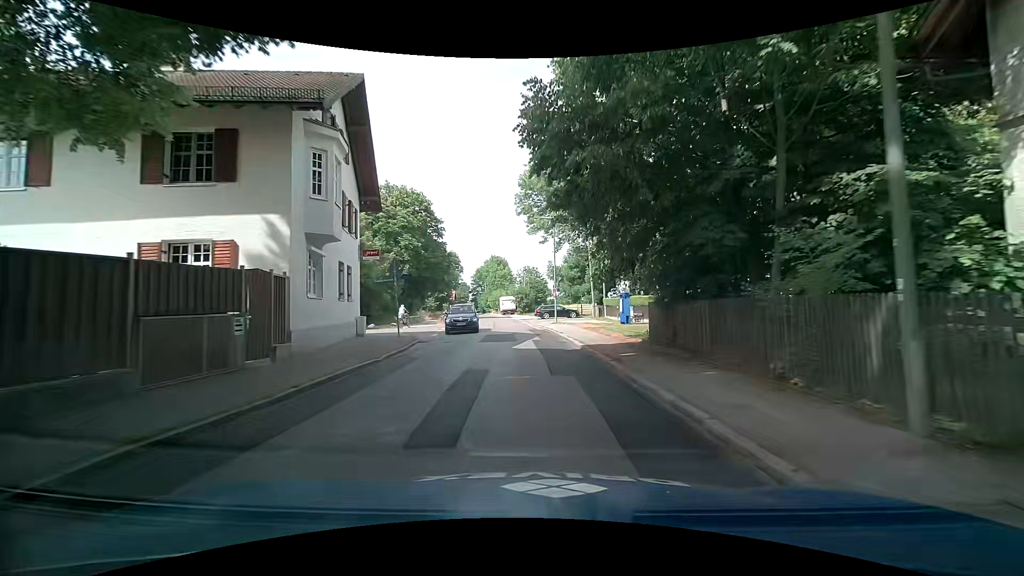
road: tertiary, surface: asphalt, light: Day
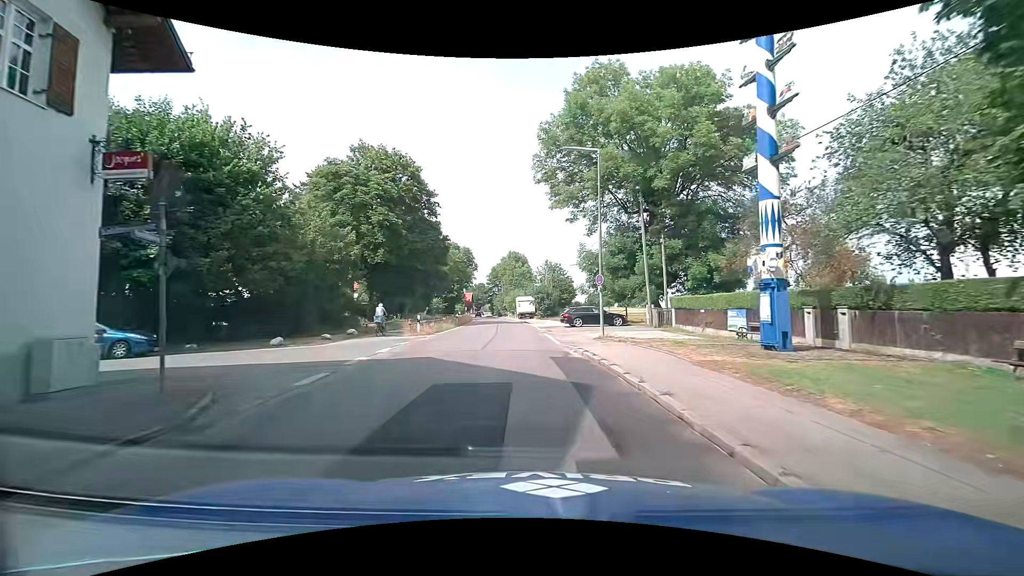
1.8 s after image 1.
(0.0, +16.7) m; -1°
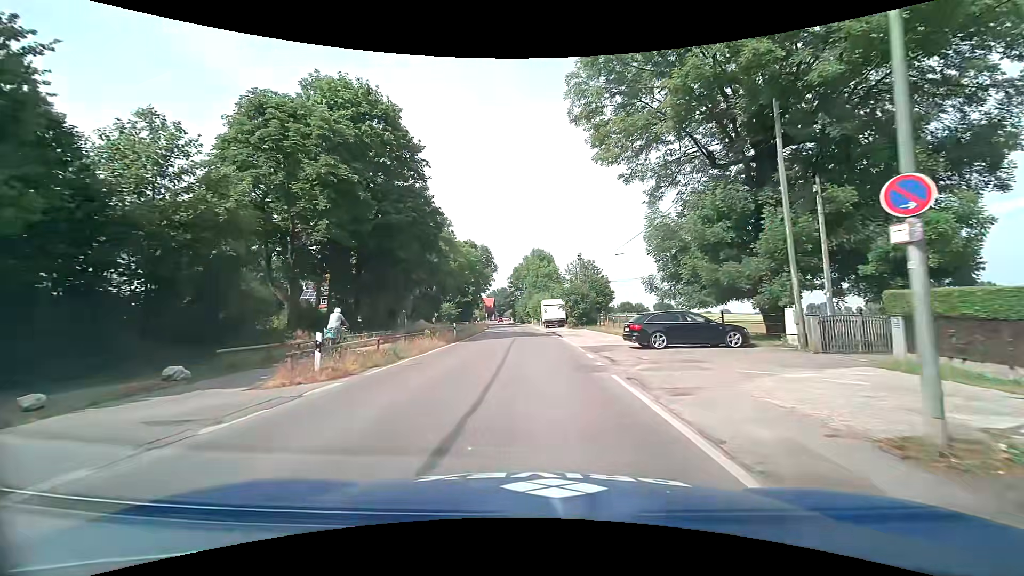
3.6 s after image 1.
(-0.7, +15.8) m; -4°
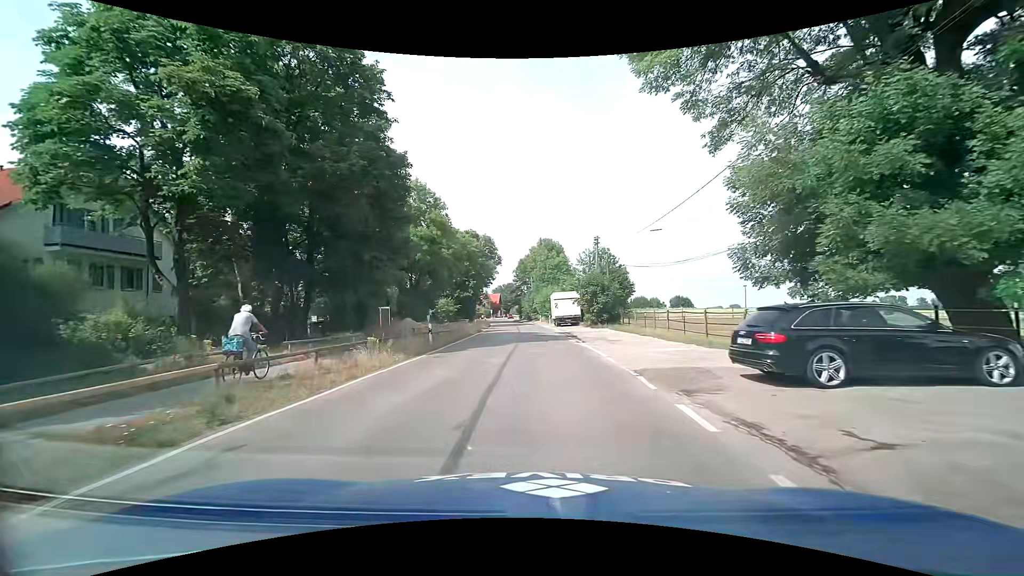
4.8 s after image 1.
(0.0, +10.1) m; -1°
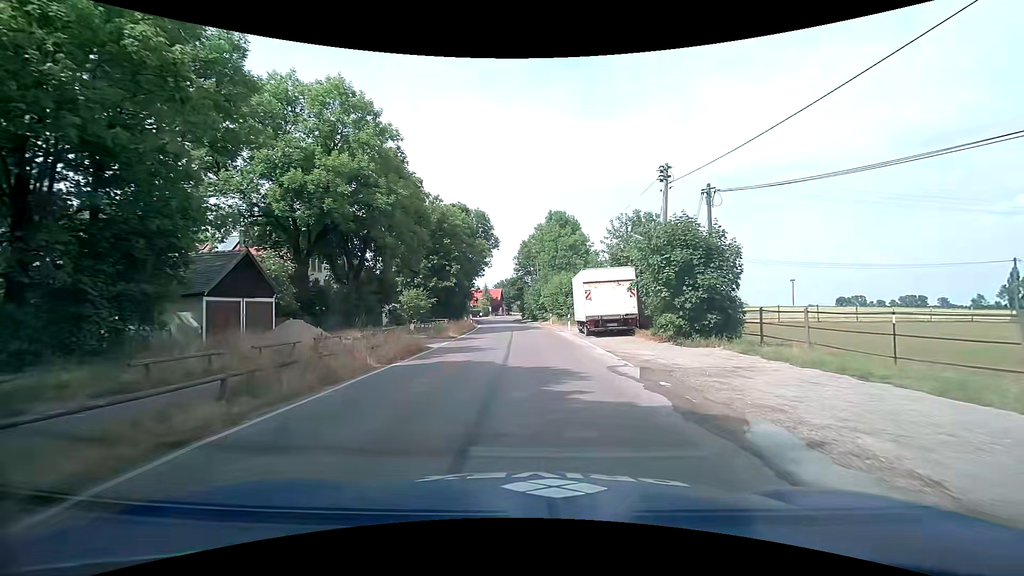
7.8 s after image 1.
(+0.1, +24.7) m; 0°
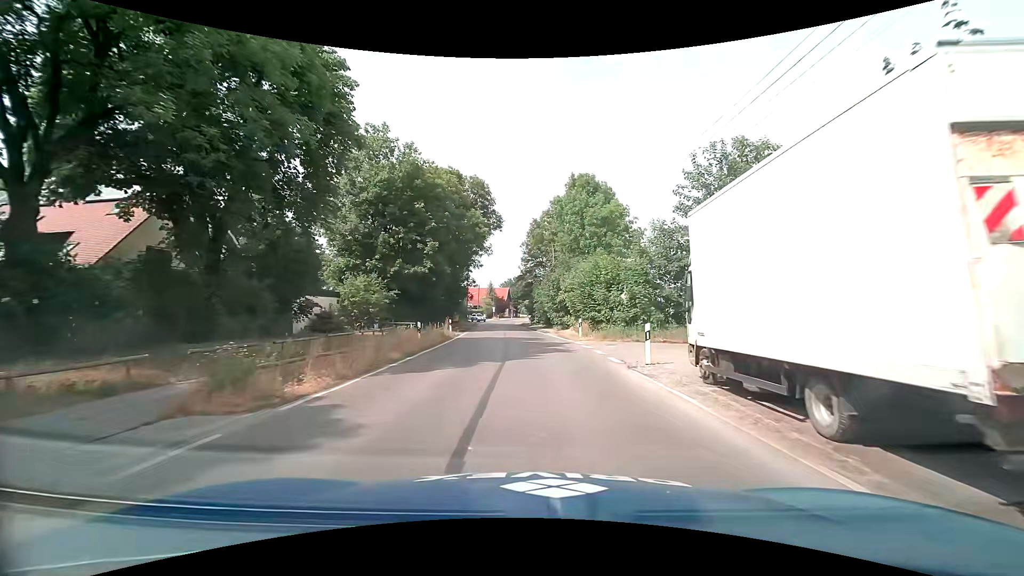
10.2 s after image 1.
(-0.3, +21.1) m; -1°
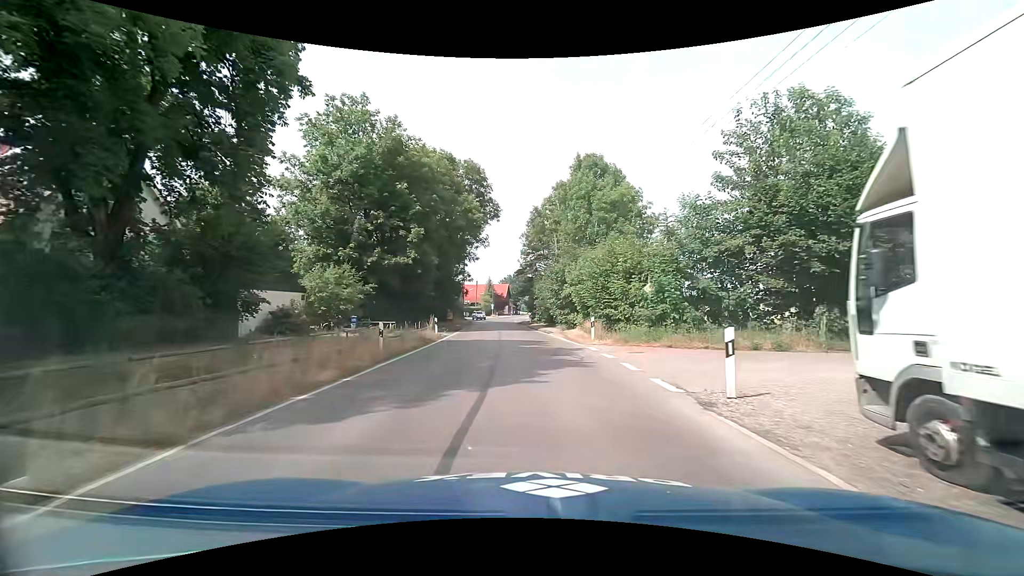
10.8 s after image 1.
(0.0, +5.7) m; 0°
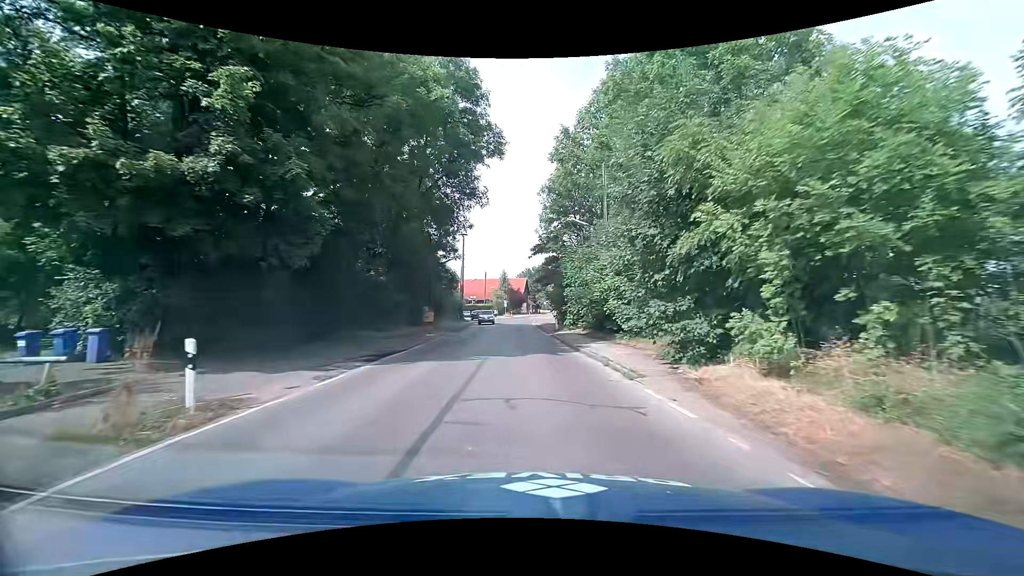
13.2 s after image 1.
(-0.2, +24.0) m; -2°
(0, +10) (0, +20) (-1, +30) (-1, +40) (-2, +50) (-2, +60) (-2, +70) (-1, +80) (0, +90) (+1, +100) m
